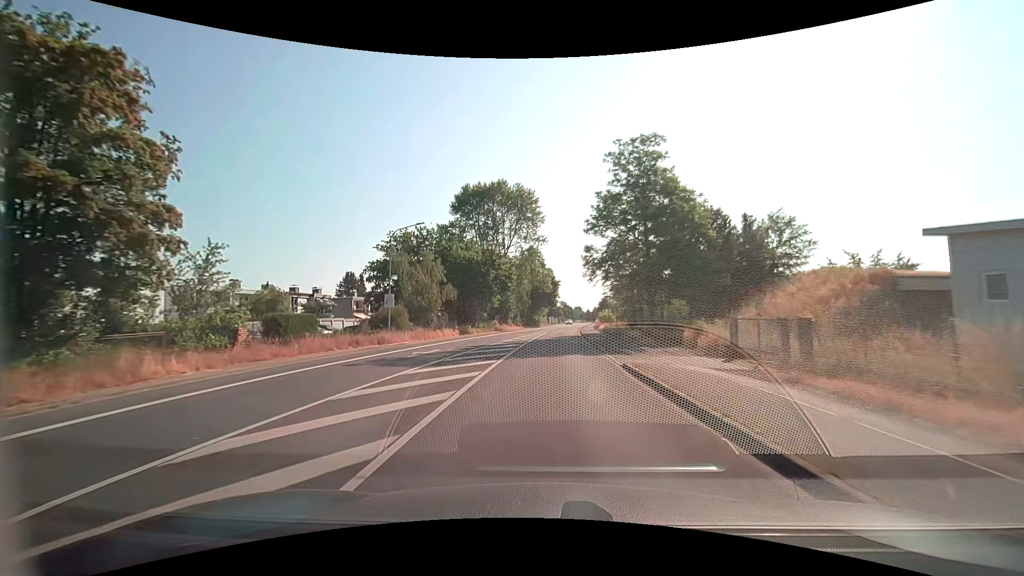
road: secondary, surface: asphalt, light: Day
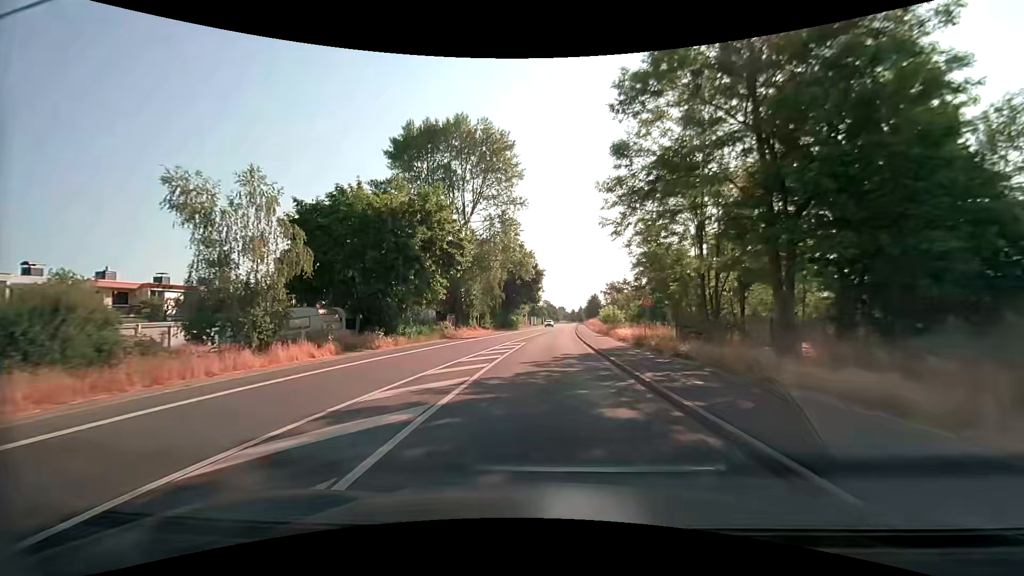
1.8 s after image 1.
(+0.4, +23.7) m; +2°
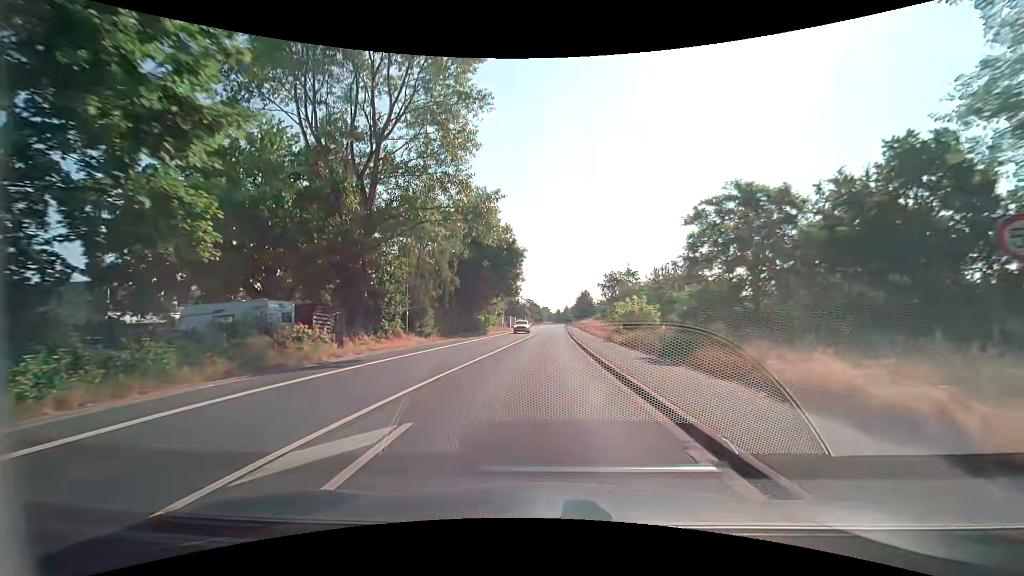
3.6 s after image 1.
(+0.4, +23.8) m; +2°
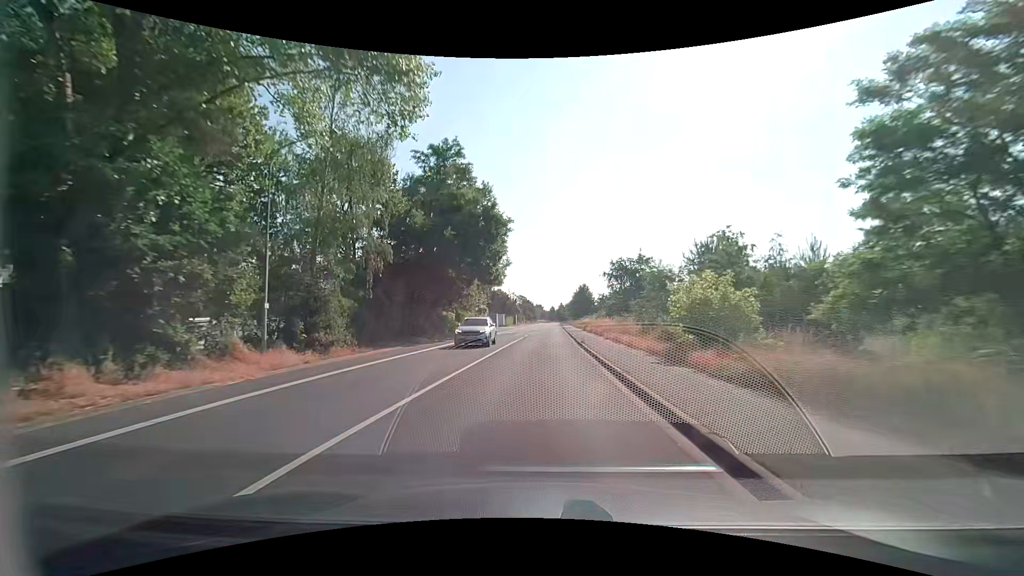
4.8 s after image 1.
(0.0, +15.9) m; 0°
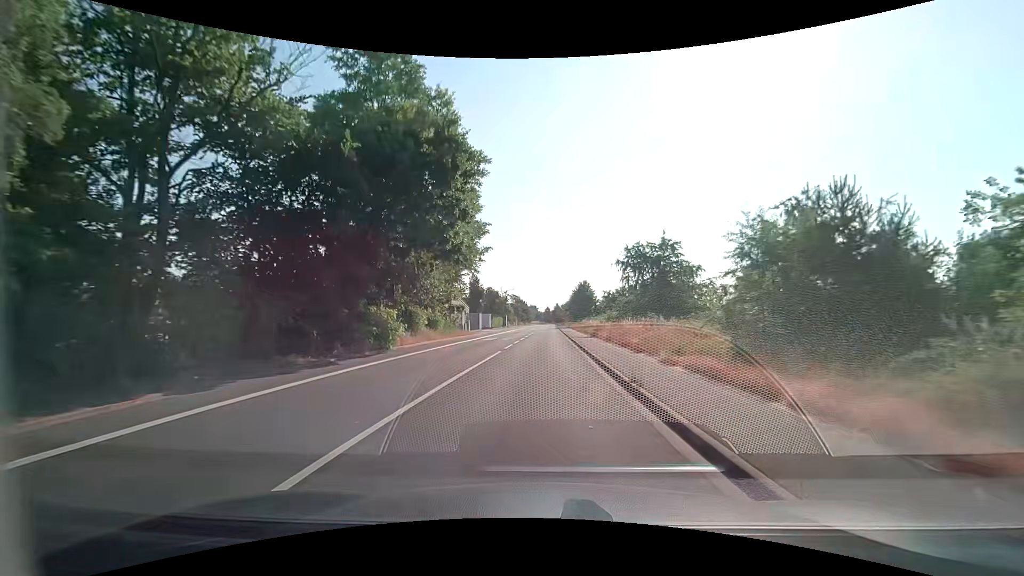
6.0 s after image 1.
(+0.1, +15.9) m; +1°
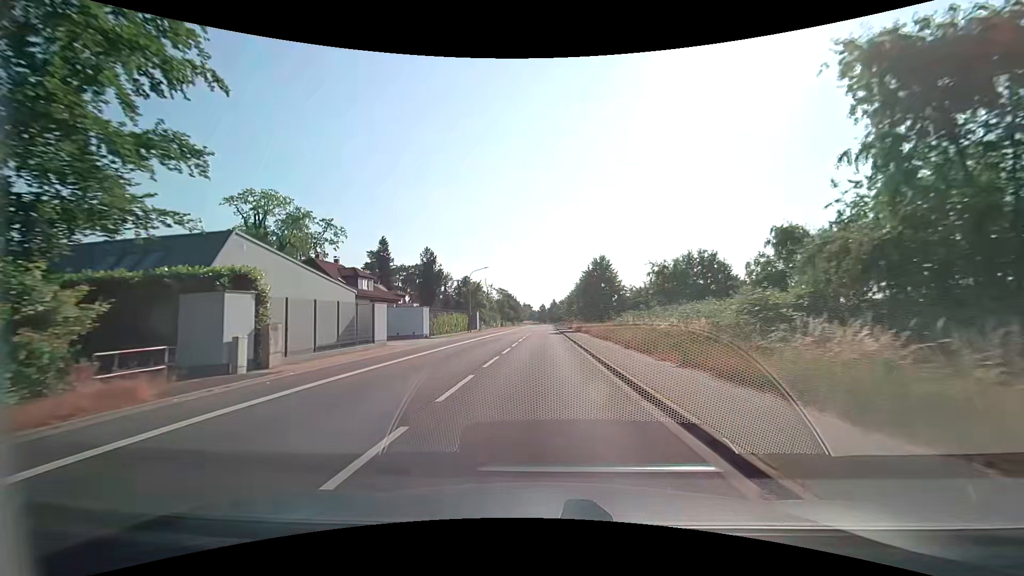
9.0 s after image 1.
(+0.4, +39.9) m; +1°
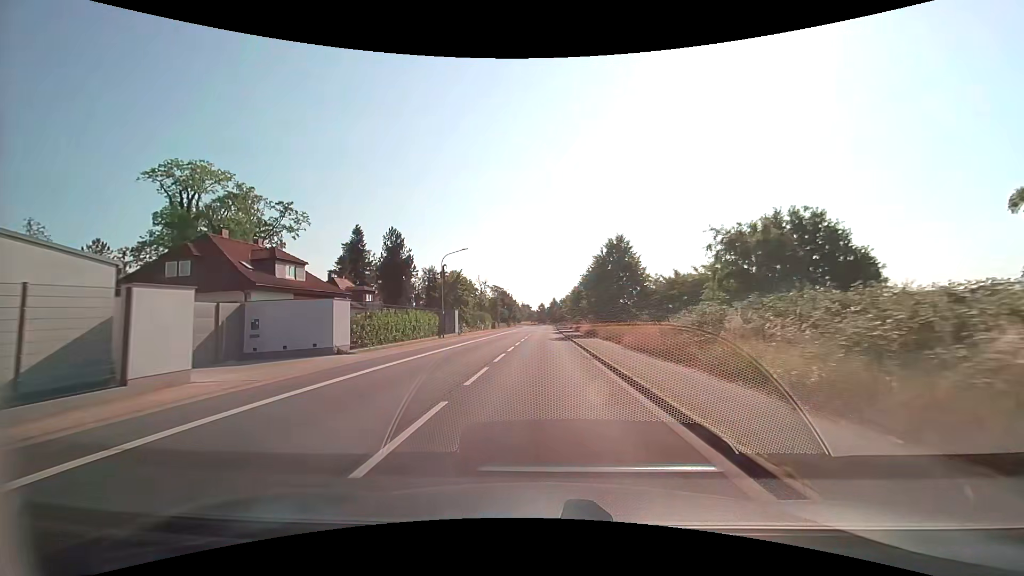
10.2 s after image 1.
(+0.1, +16.0) m; 0°
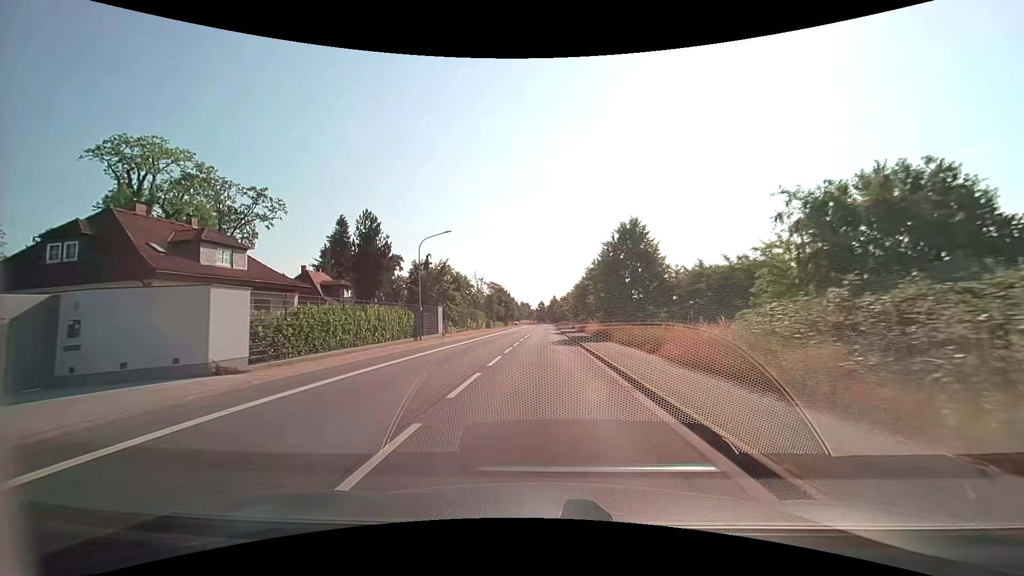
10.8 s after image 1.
(0.0, +8.0) m; 0°
(0, +10) (0, +20) (0, +30) (0, +40) (0, +50) (0, +60) (0, +70) (+1, +80) (+1, +90) (+1, +100) m
